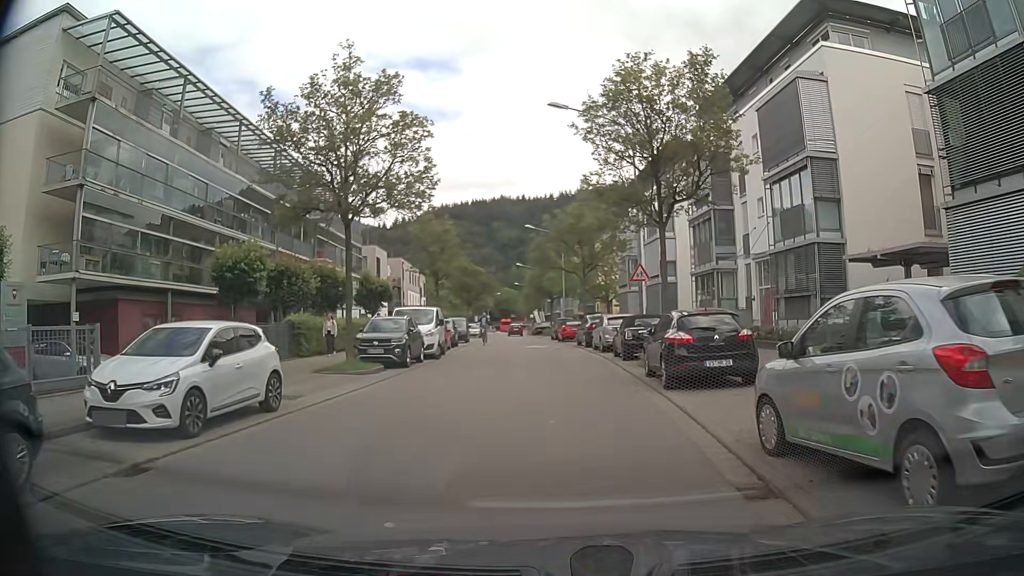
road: unclassified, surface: asphalt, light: Day
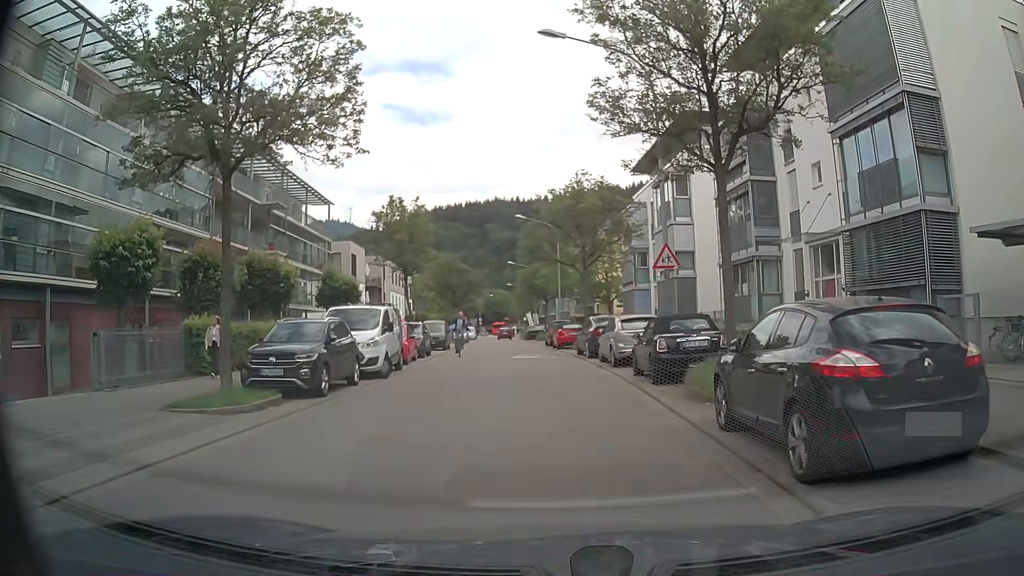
(-0.1, +7.3) m; 0°
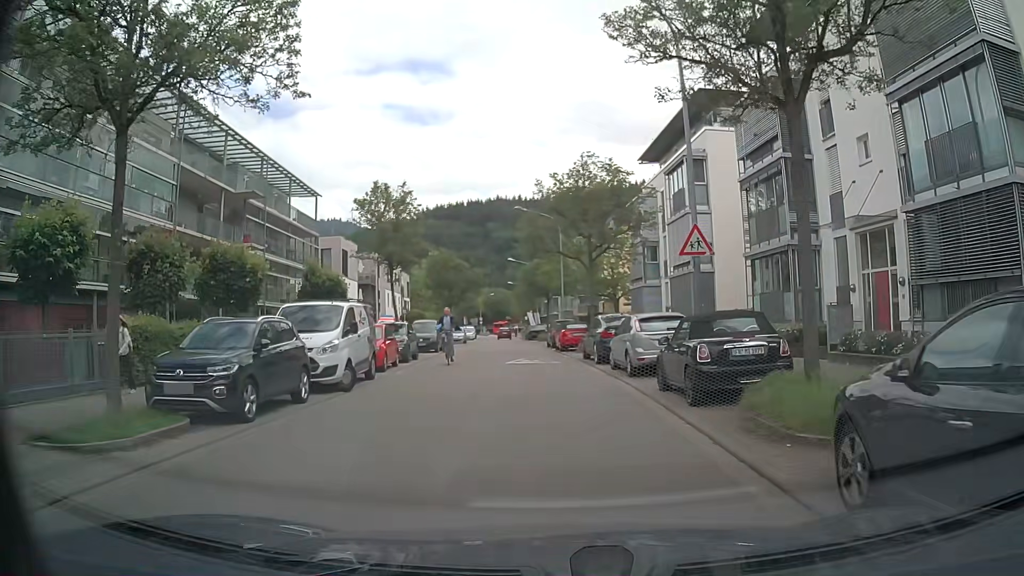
(0.0, +3.6) m; +1°
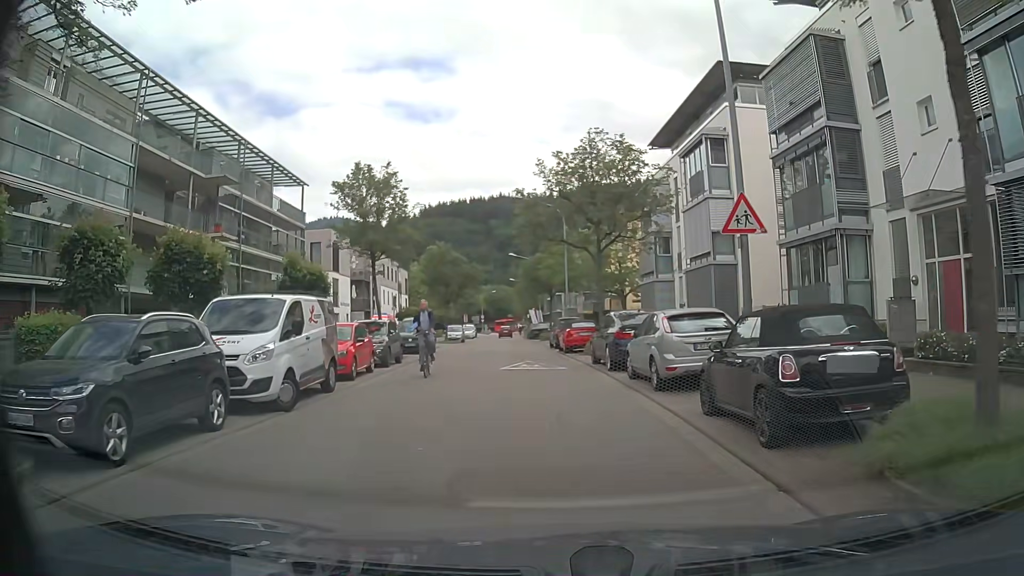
(0.0, +3.6) m; 0°
